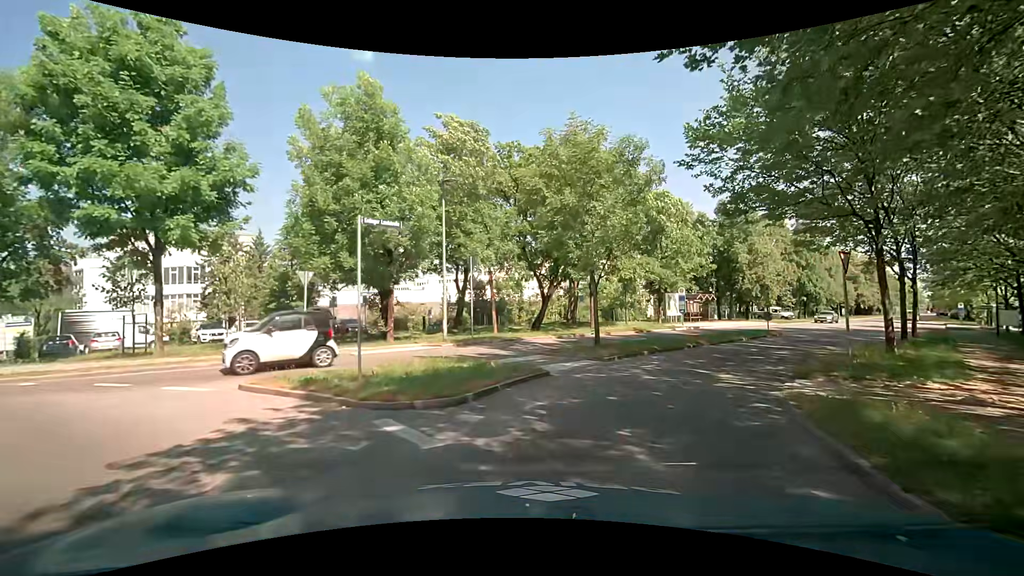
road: tertiary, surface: asphalt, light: Day
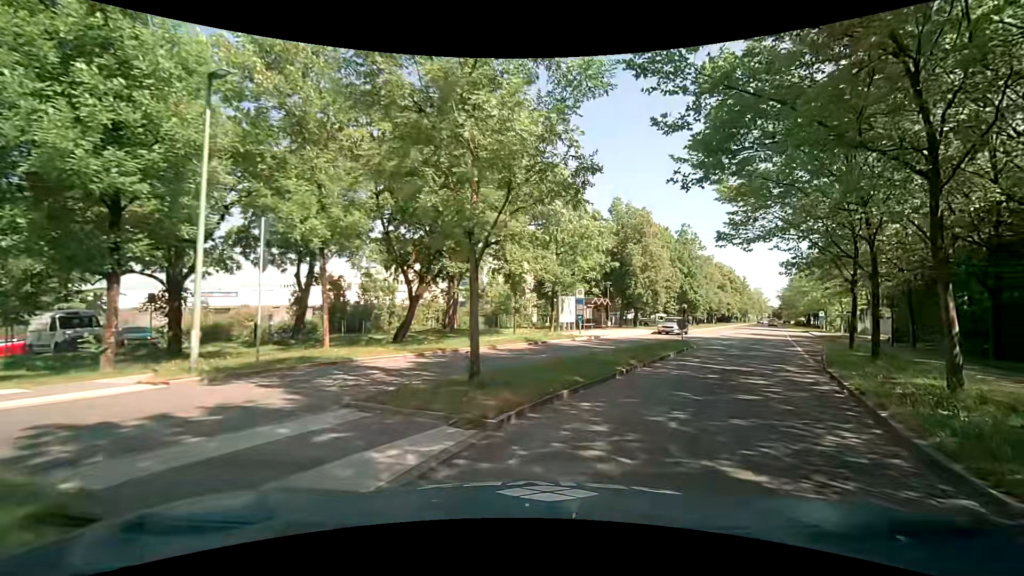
(+0.8, +8.4) m; +14°
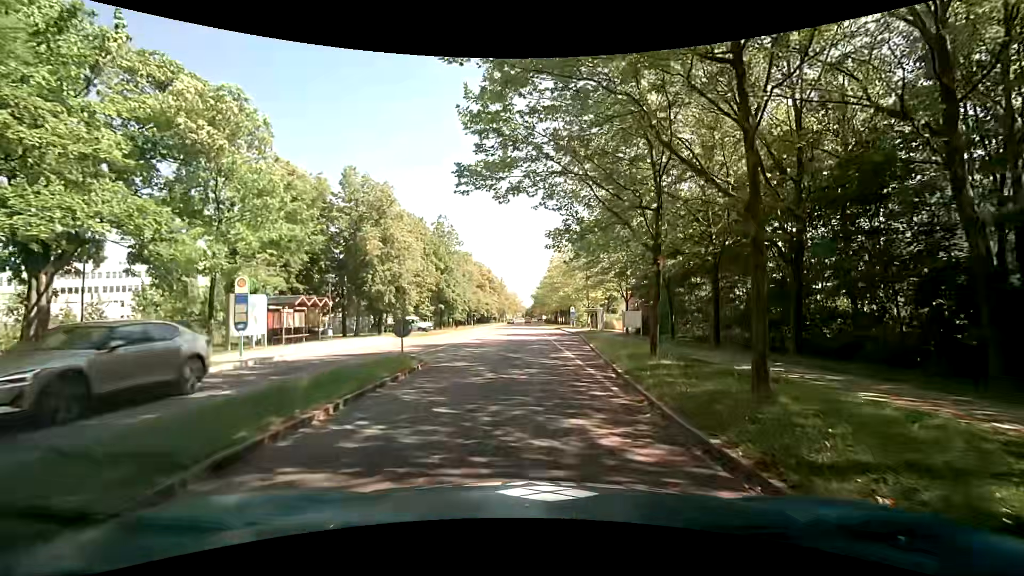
(+4.2, +11.8) m; +25°
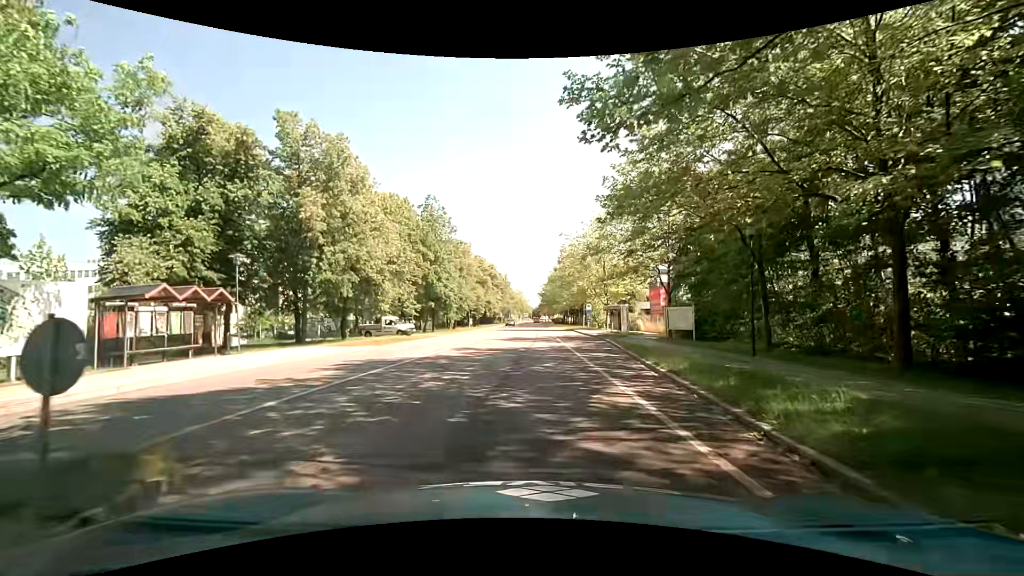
(+0.1, +11.6) m; 0°
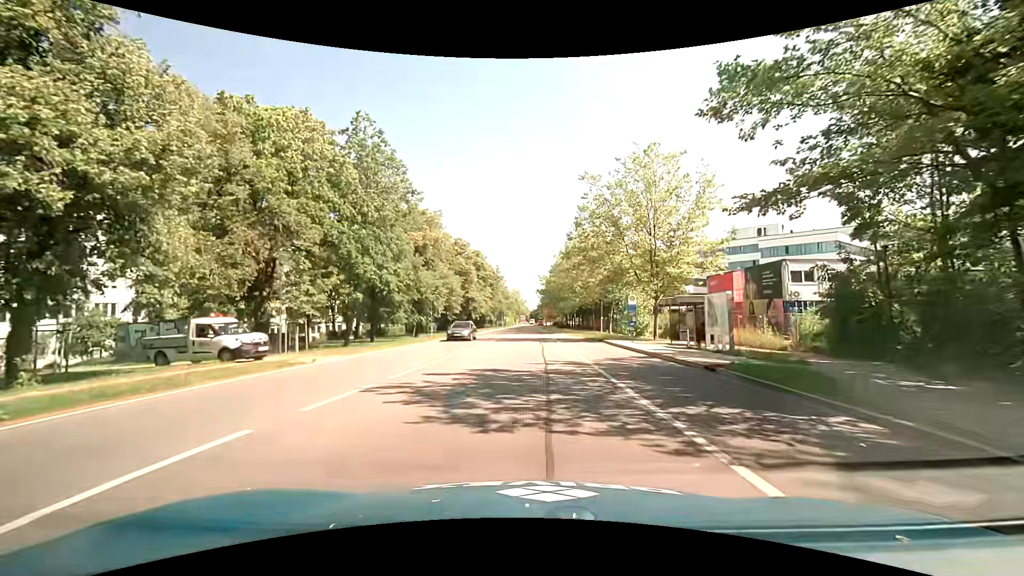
(-0.1, +25.0) m; 0°
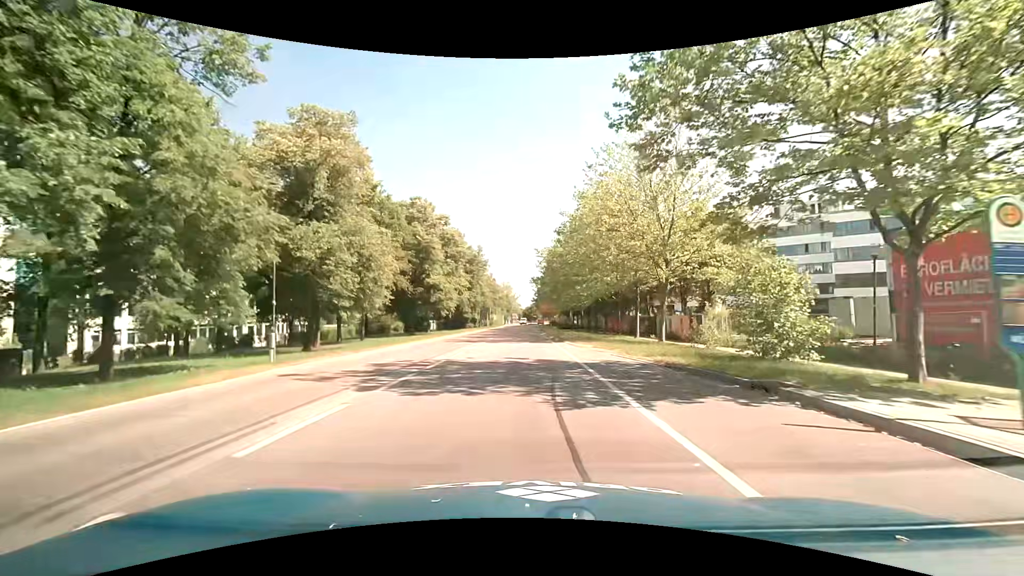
(+0.4, +25.4) m; +1°
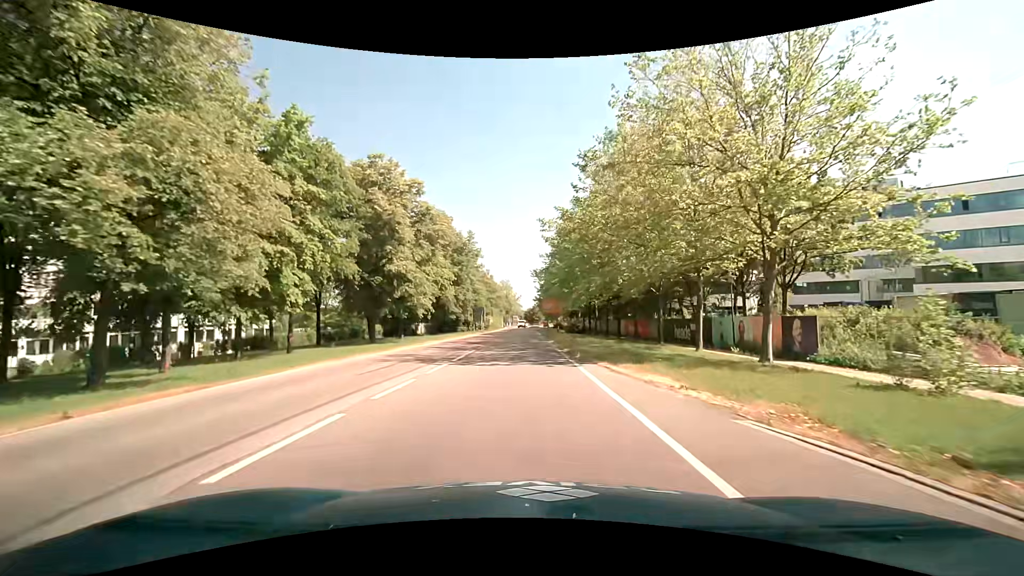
(-0.1, +14.3) m; -1°
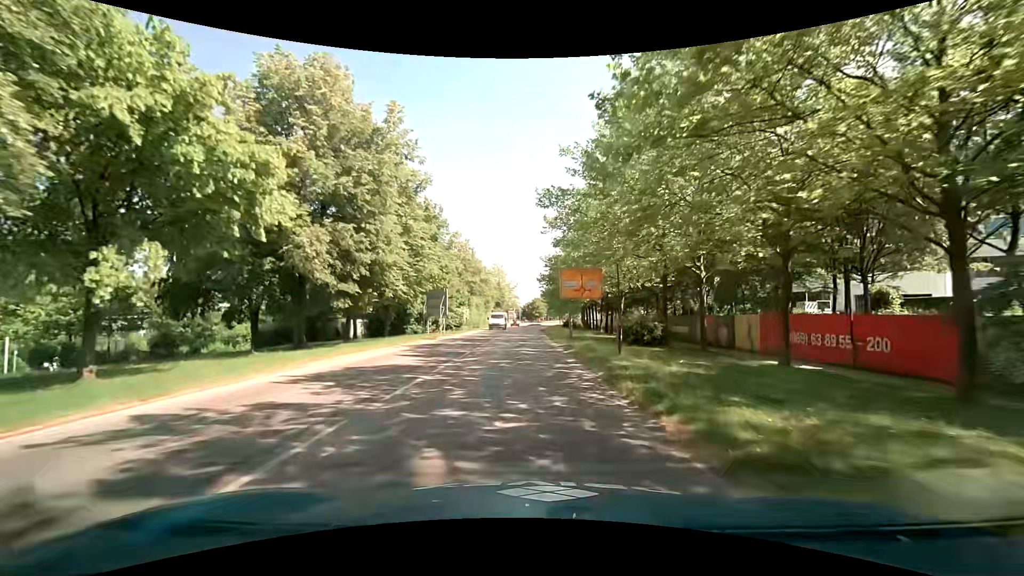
(-0.1, +36.8) m; 0°
(0, +10) (0, +20) (0, +30) (0, +40) (0, +50) (0, +60) (+1, +70) (+1, +80) (+2, +90) (+3, +100) m
